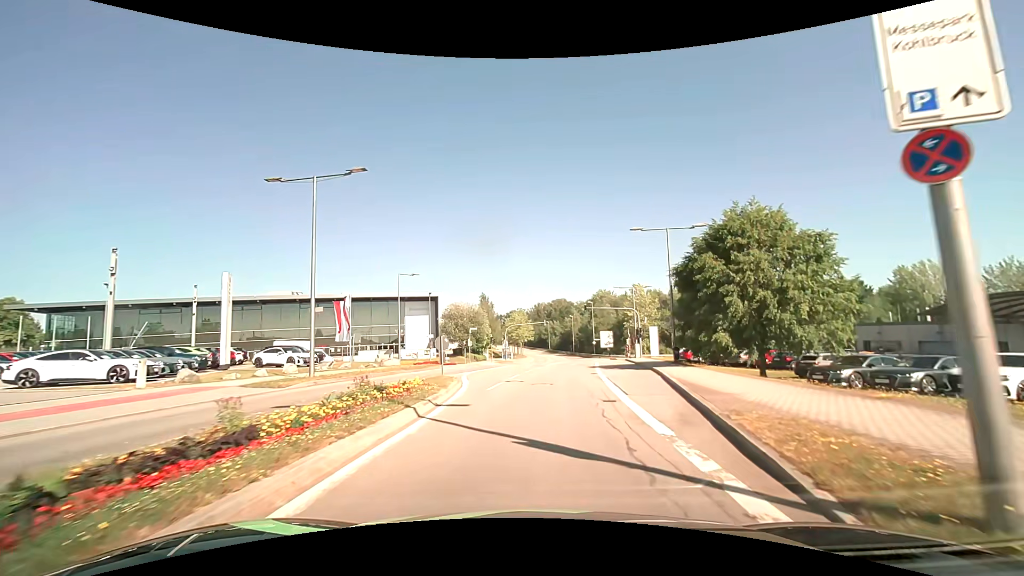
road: secondary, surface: asphalt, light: Day
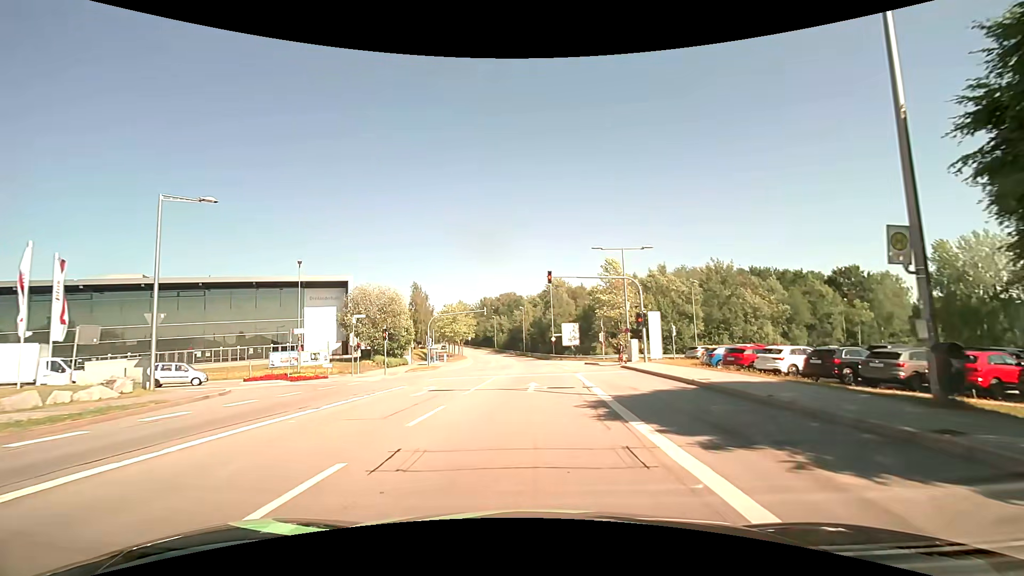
(+1.8, +25.2) m; +6°
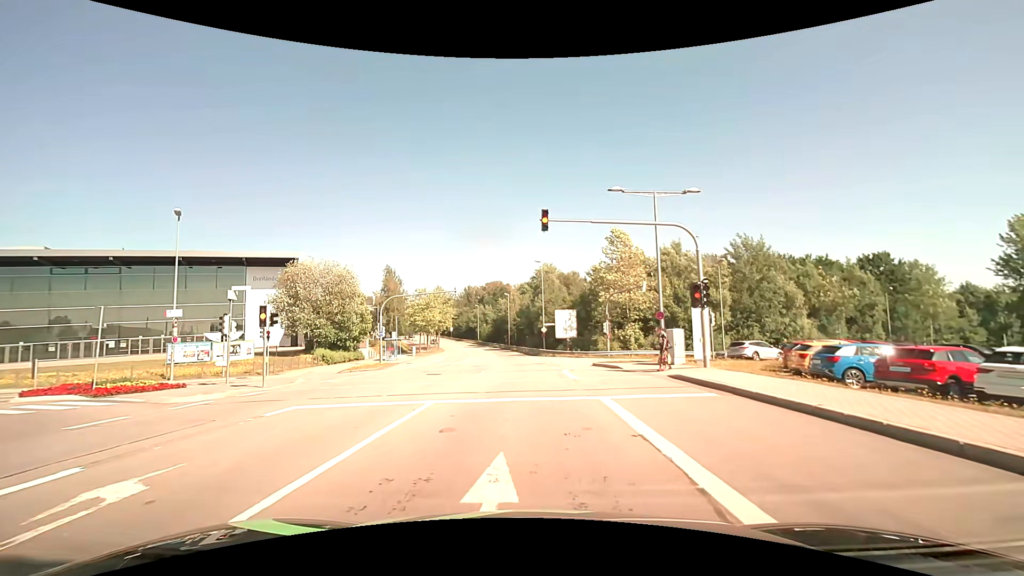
(+0.3, +13.3) m; +2°
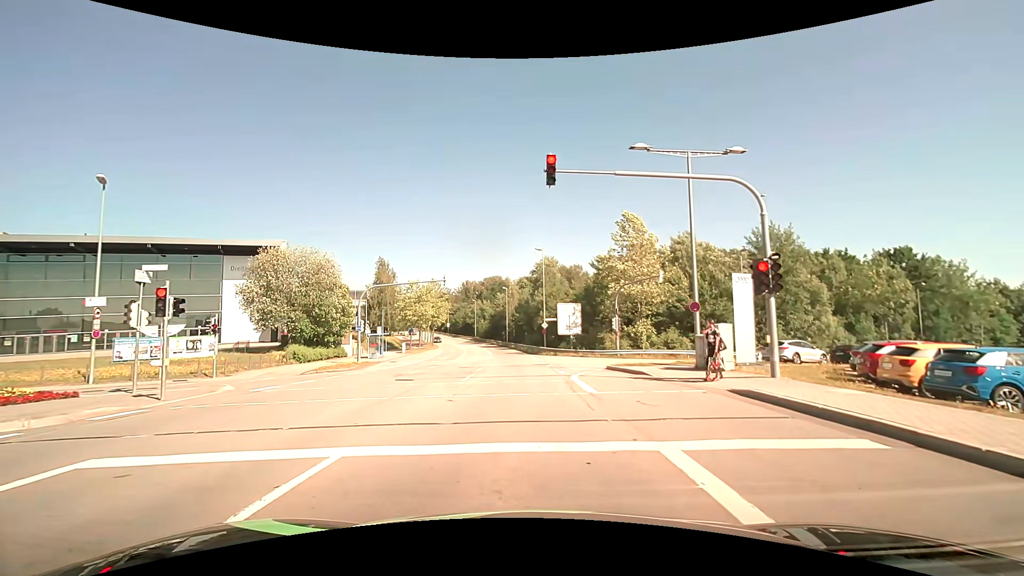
(0.0, +5.1) m; -1°
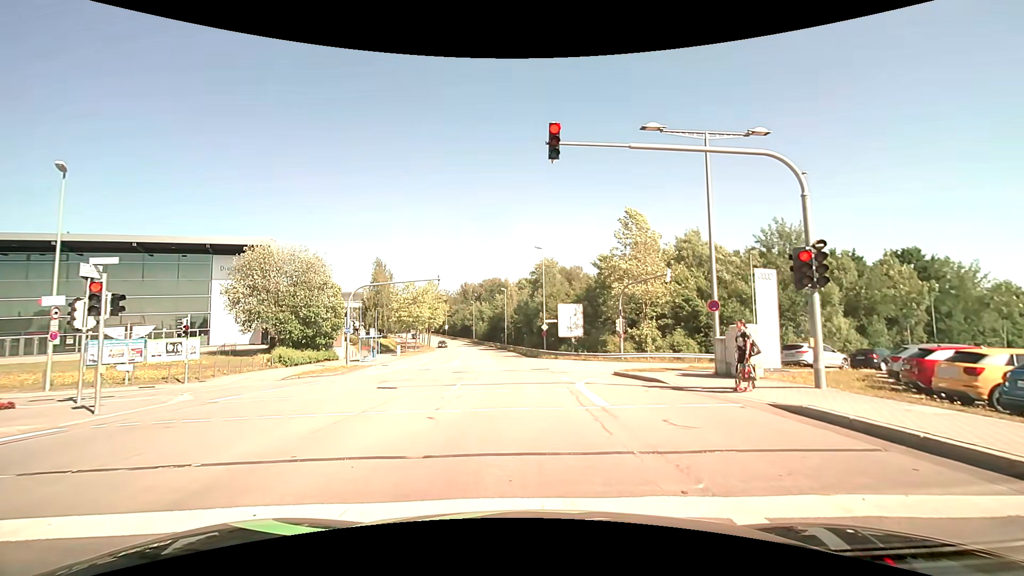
(0.0, +1.9) m; +1°
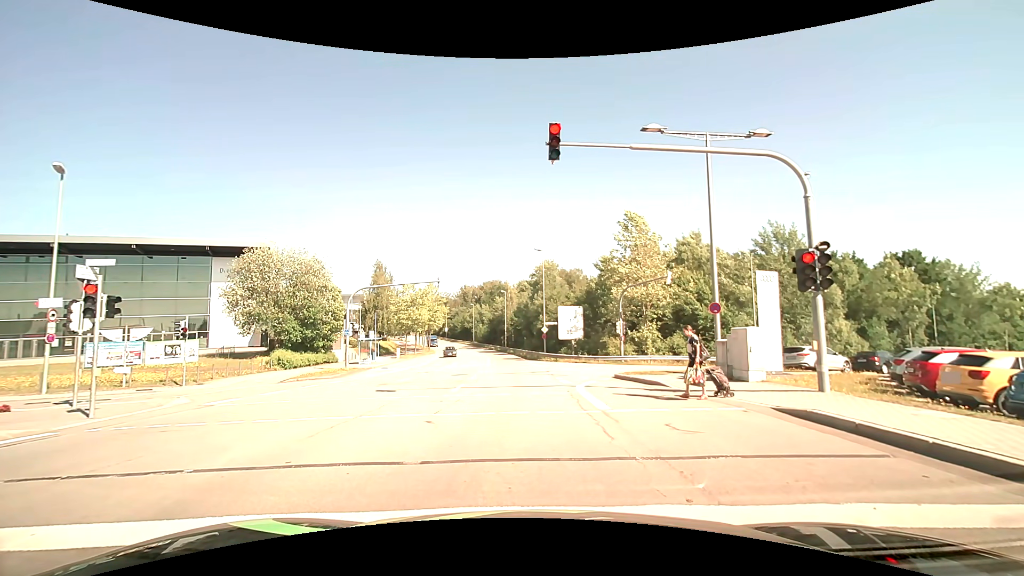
(0.0, +0.2) m; 0°
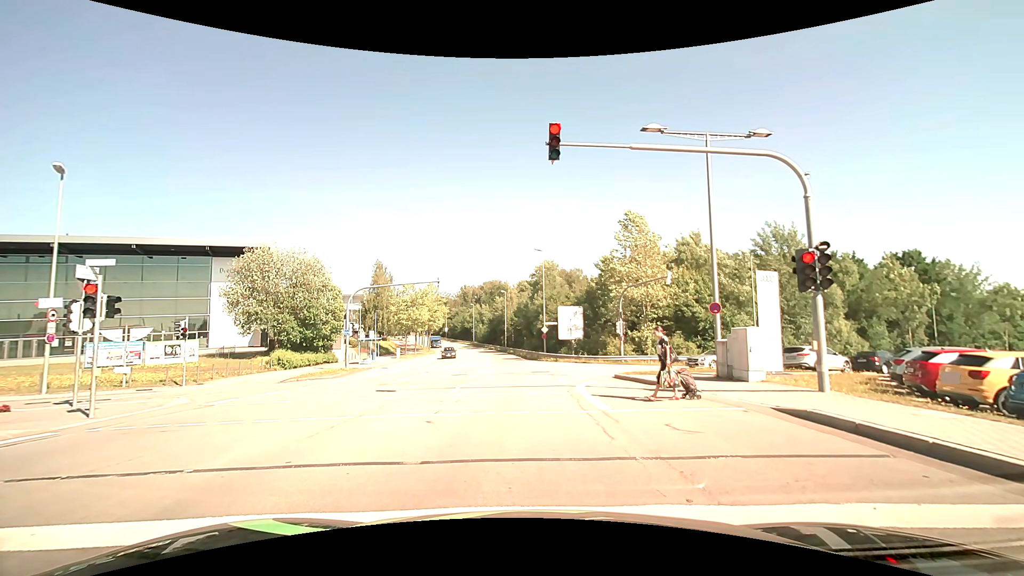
(0.0, 0.0) m; 0°
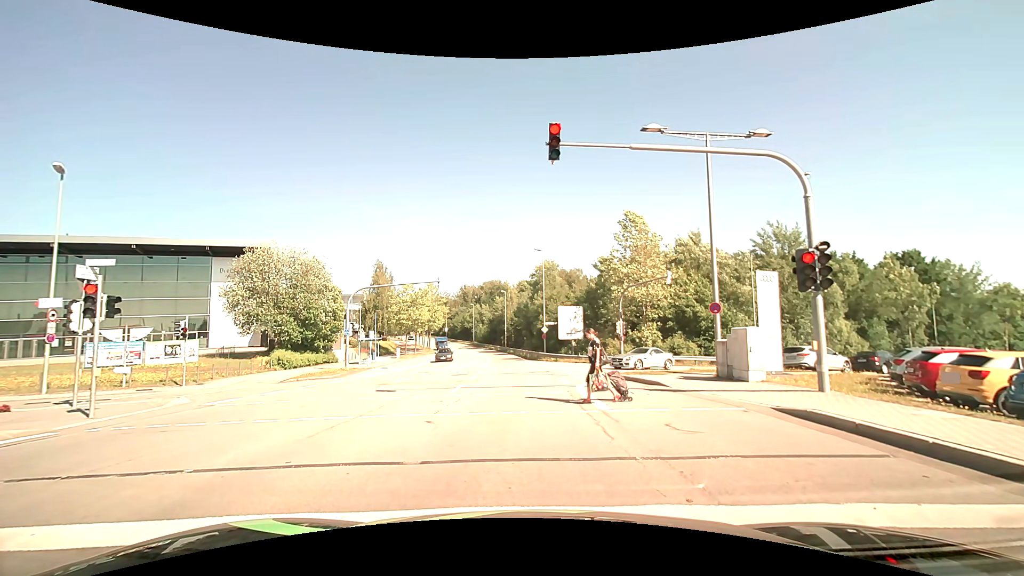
(0.0, 0.0) m; 0°
(0, +10) (0, +20) (-1, +30) (-2, +40) (-3, +50) (-4, +60) (-5, +70) (-6, +80) (-8, +89) (-10, +99) m
